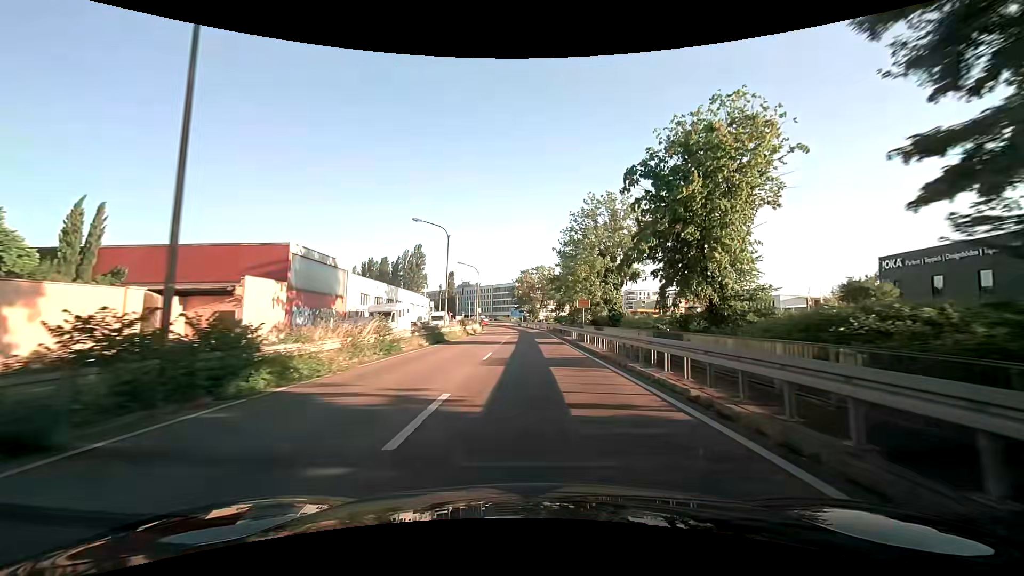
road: trunk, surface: asphalt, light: Day
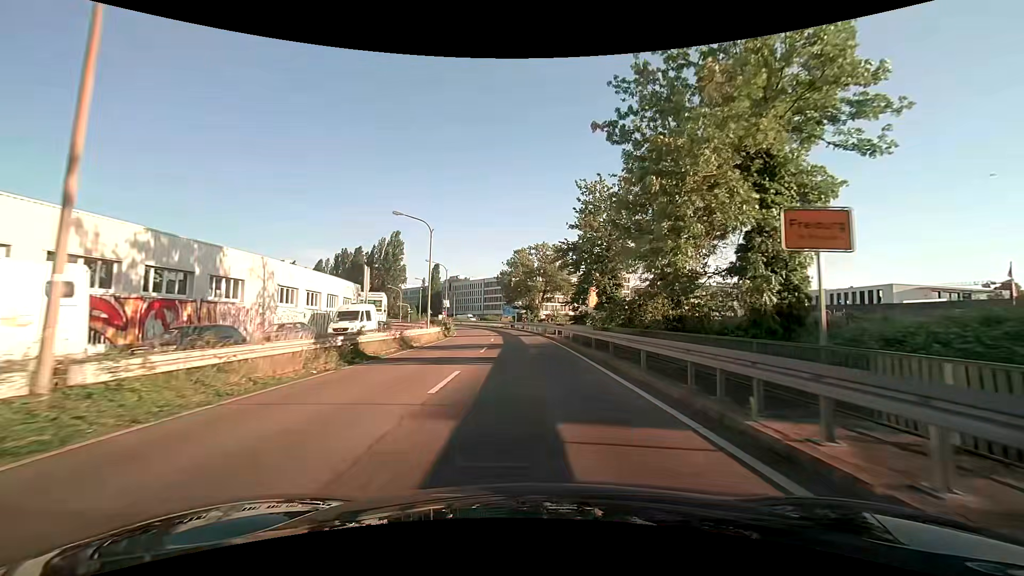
(0.0, +31.9) m; 0°
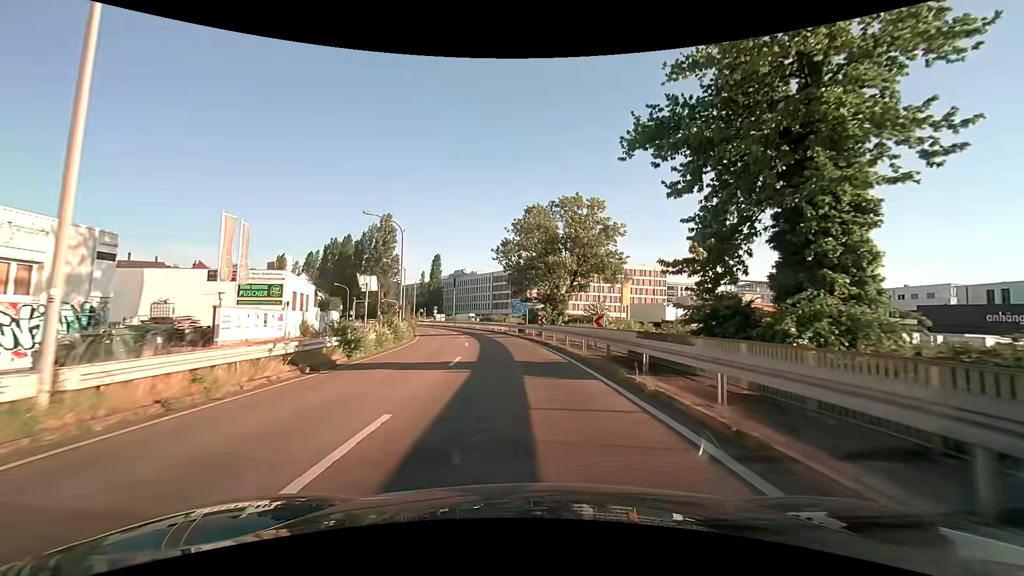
(-0.2, +30.0) m; -2°
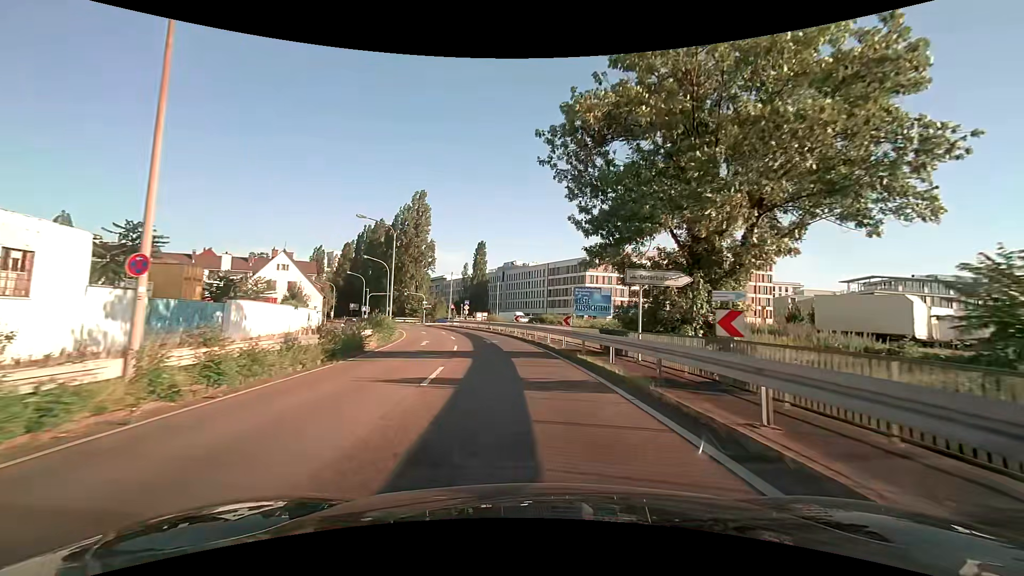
(-1.4, +28.9) m; -6°
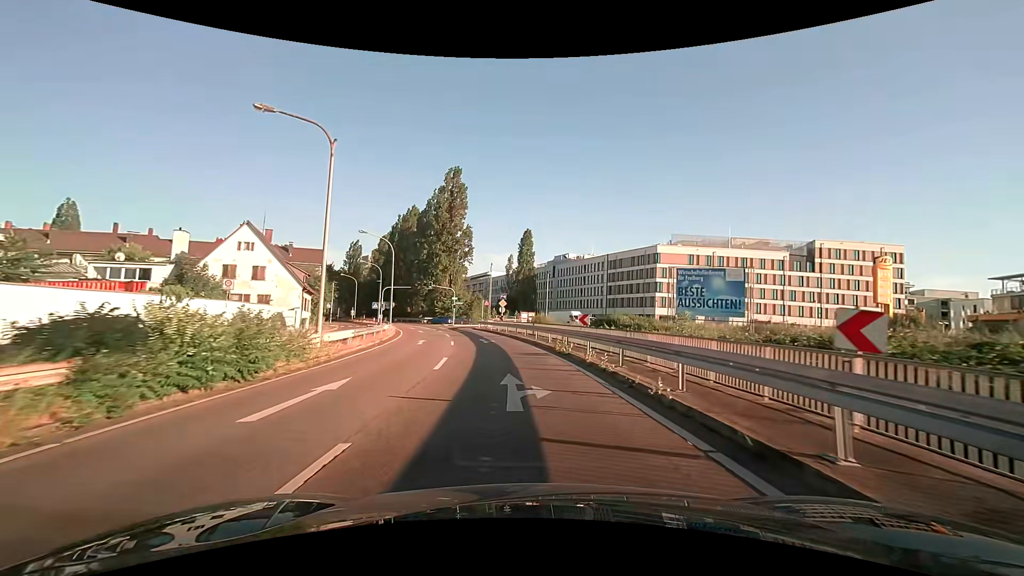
(-1.1, +21.0) m; -6°
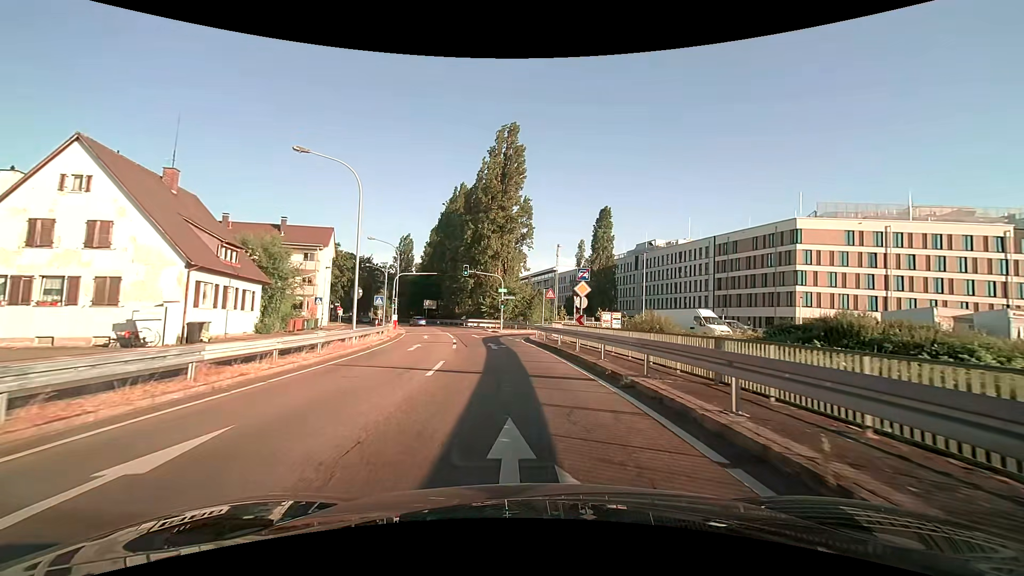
(-1.5, +25.5) m; -7°
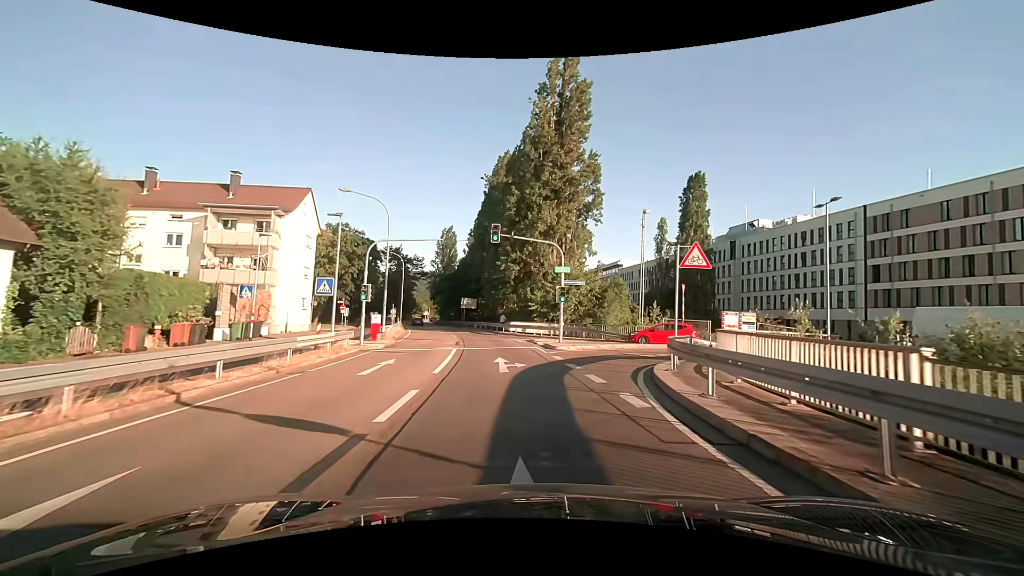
(-1.2, +22.0) m; -6°
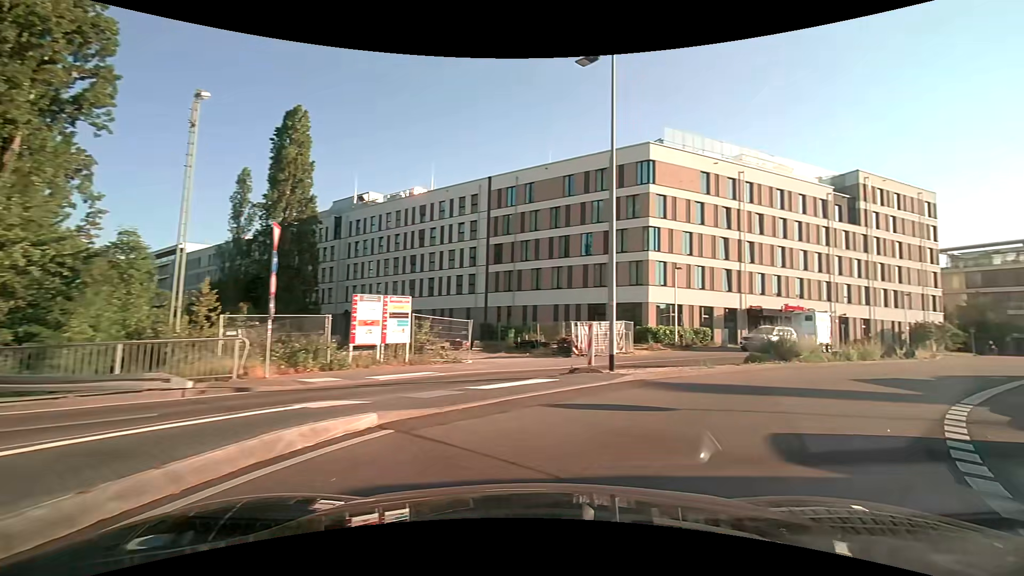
(+5.3, +20.9) m; +47°
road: residential
(+3, +9) (+10, +17) (+17, +23) (+25, +30) (+33, +35) (+42, +40) (+51, +45) (+60, +48) (+69, +52) (+79, +56) m
